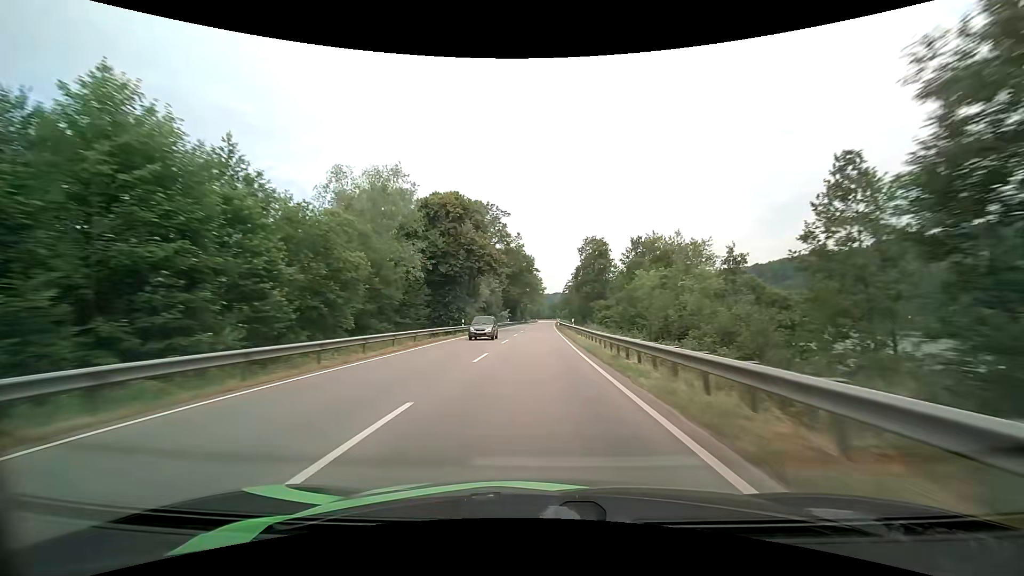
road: primary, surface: asphalt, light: Day
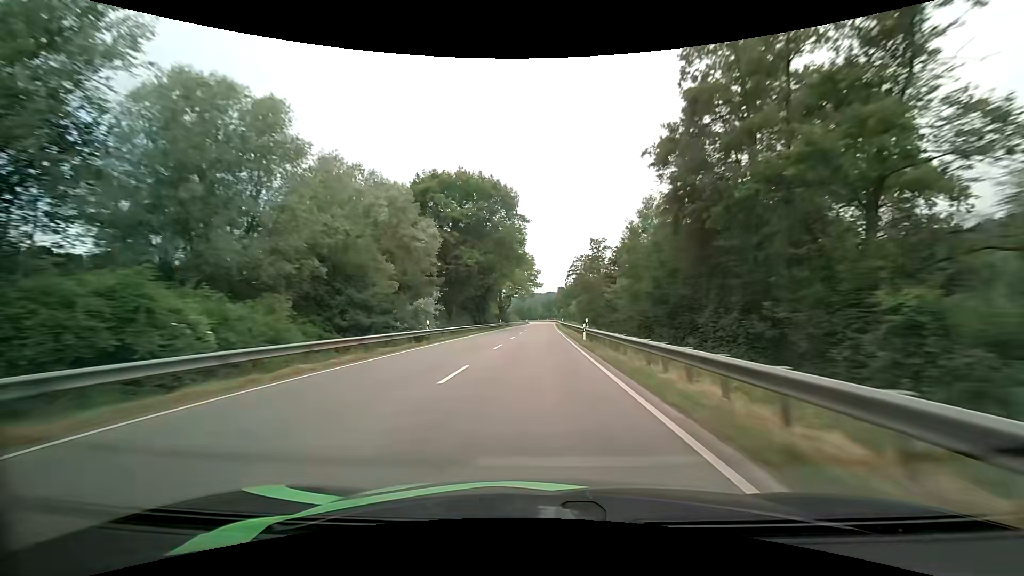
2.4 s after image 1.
(+0.6, +65.1) m; +1°
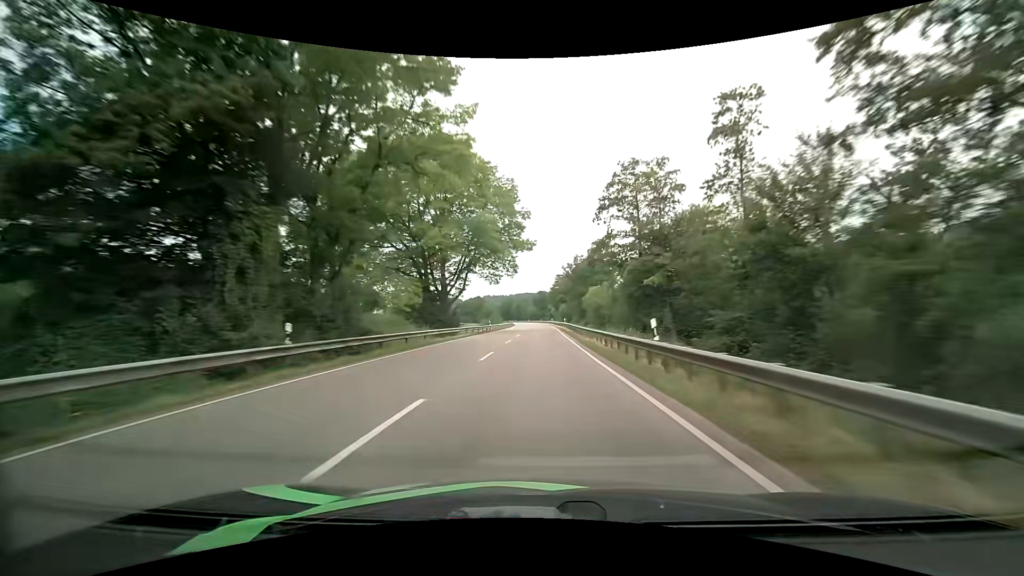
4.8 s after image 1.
(+0.6, +65.8) m; +1°
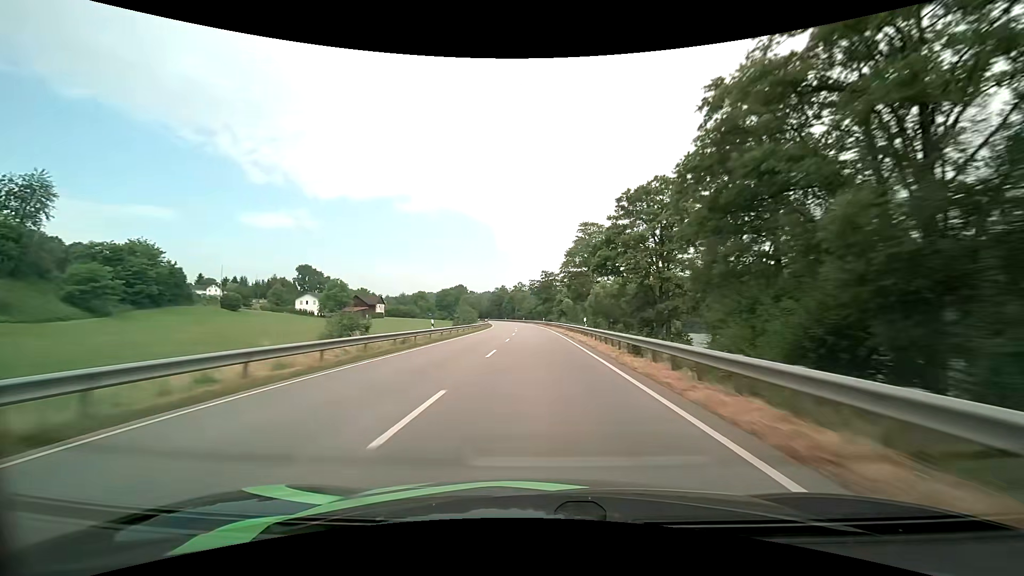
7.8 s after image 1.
(+1.0, +82.5) m; 0°
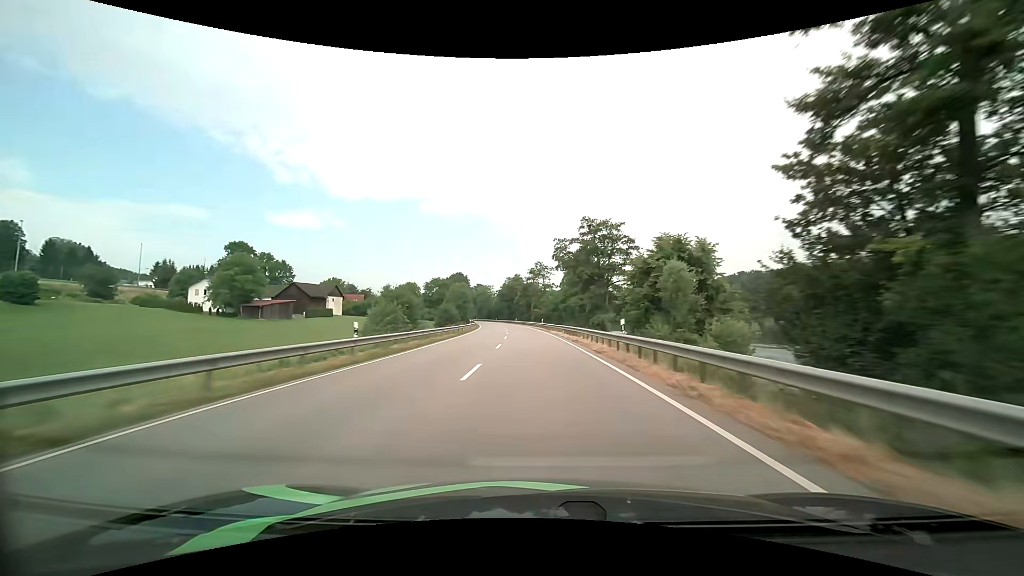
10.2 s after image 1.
(-1.5, +66.0) m; -3°
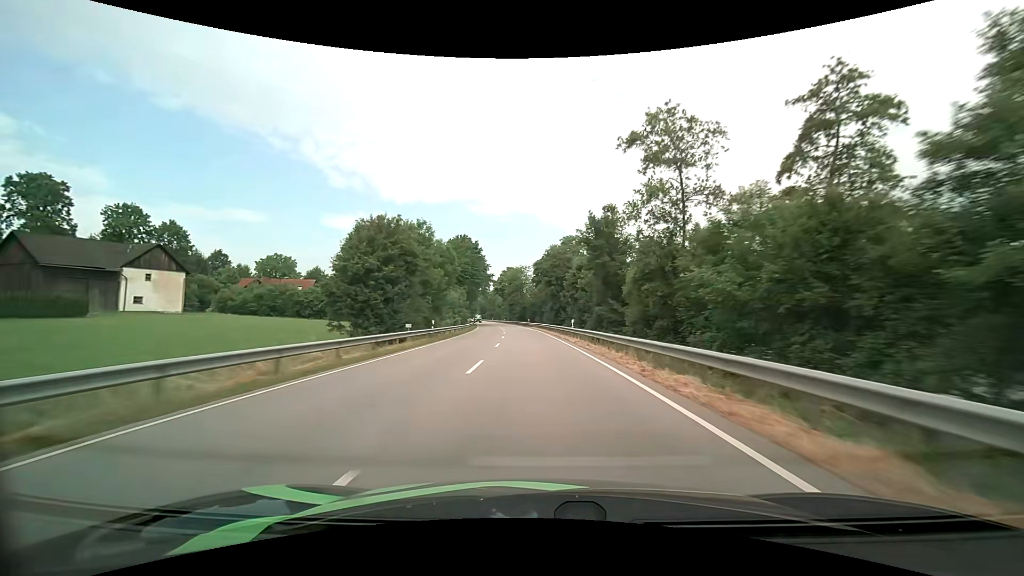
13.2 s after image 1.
(-4.1, +82.2) m; -6°
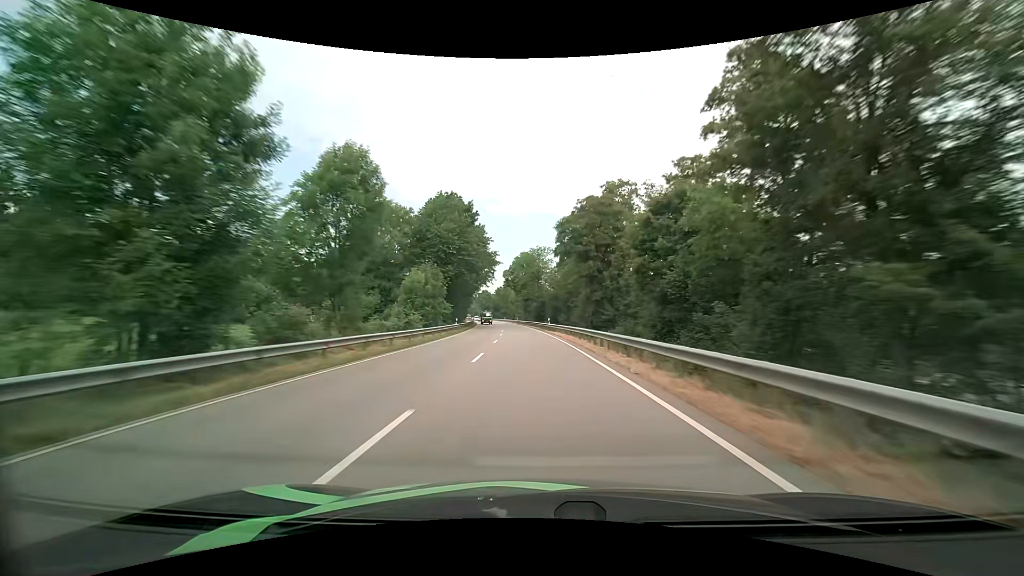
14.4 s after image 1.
(-0.5, +33.0) m; -2°
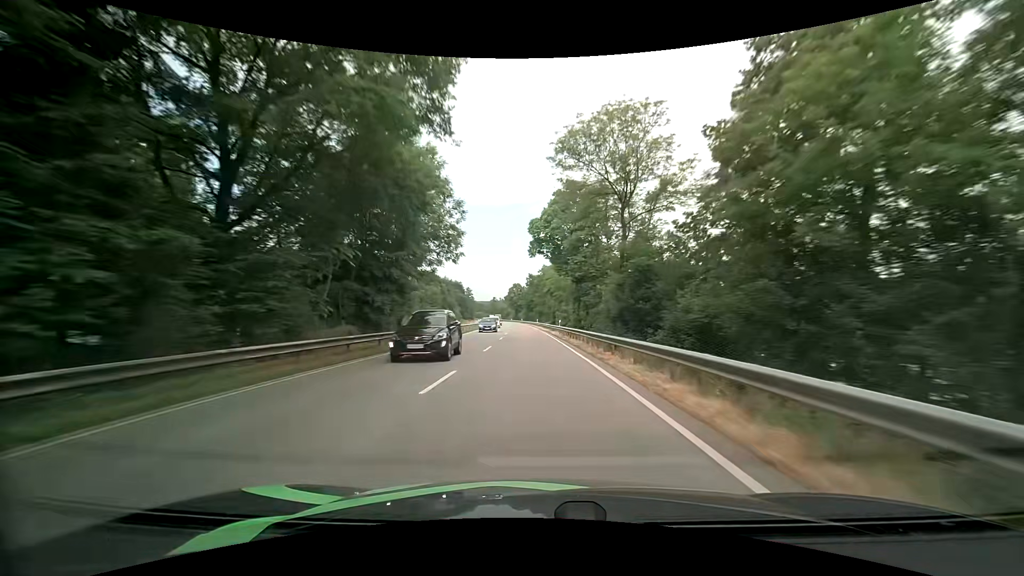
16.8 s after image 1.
(-2.9, +66.2) m; -5°
(0, +10) (0, +20) (0, +30) (-1, +40) (-1, +50) (-2, +60) (-2, +70) (-3, +80) (-4, +90) (-4, +100) m
